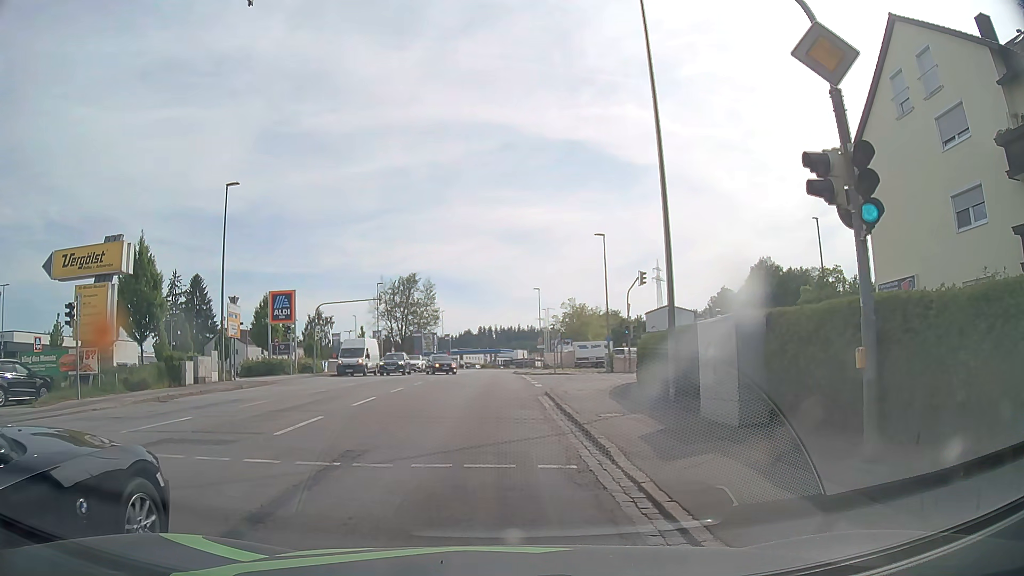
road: tertiary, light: Day
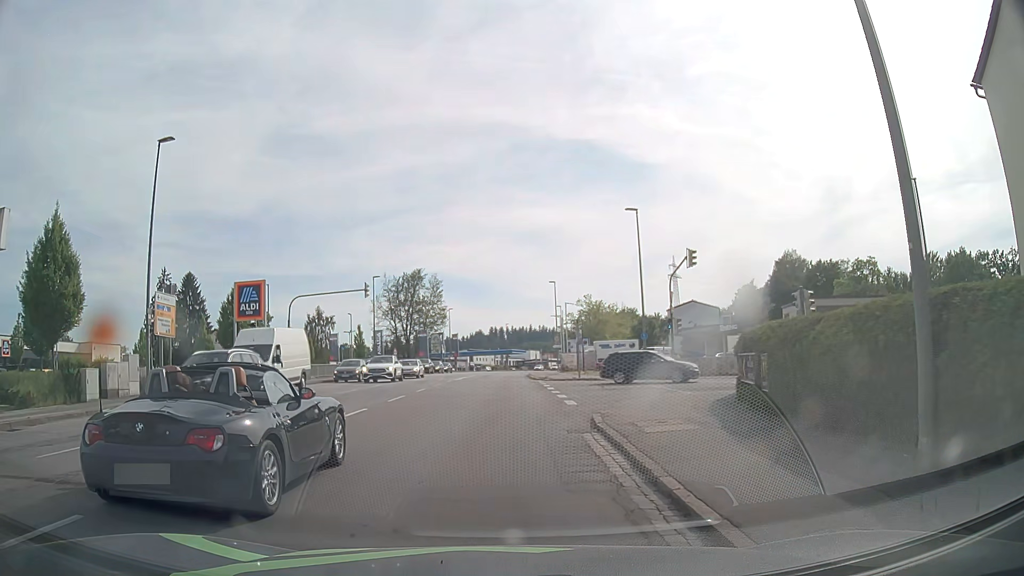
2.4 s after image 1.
(0.0, +9.3) m; 0°
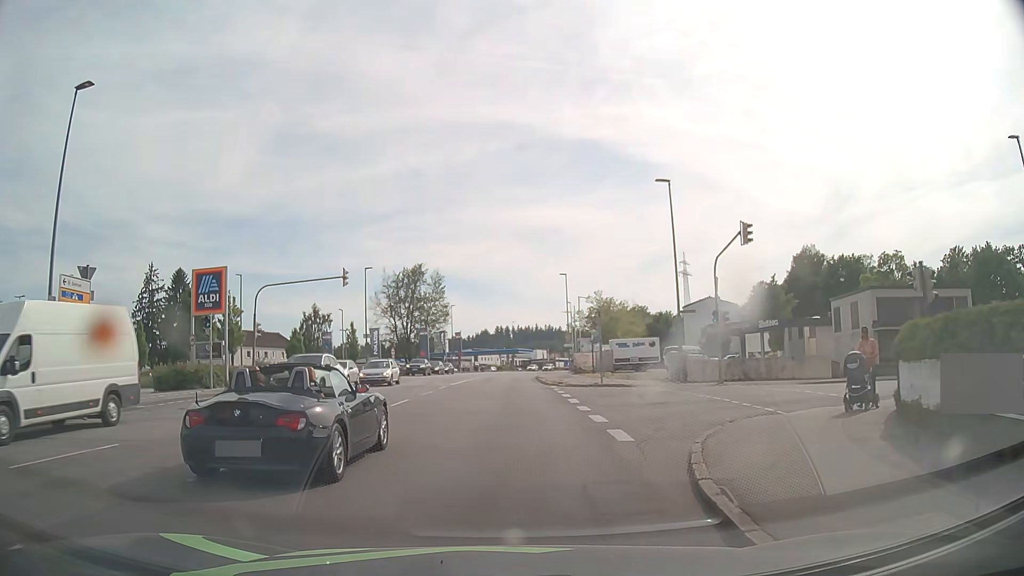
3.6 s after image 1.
(-0.1, +7.2) m; -2°
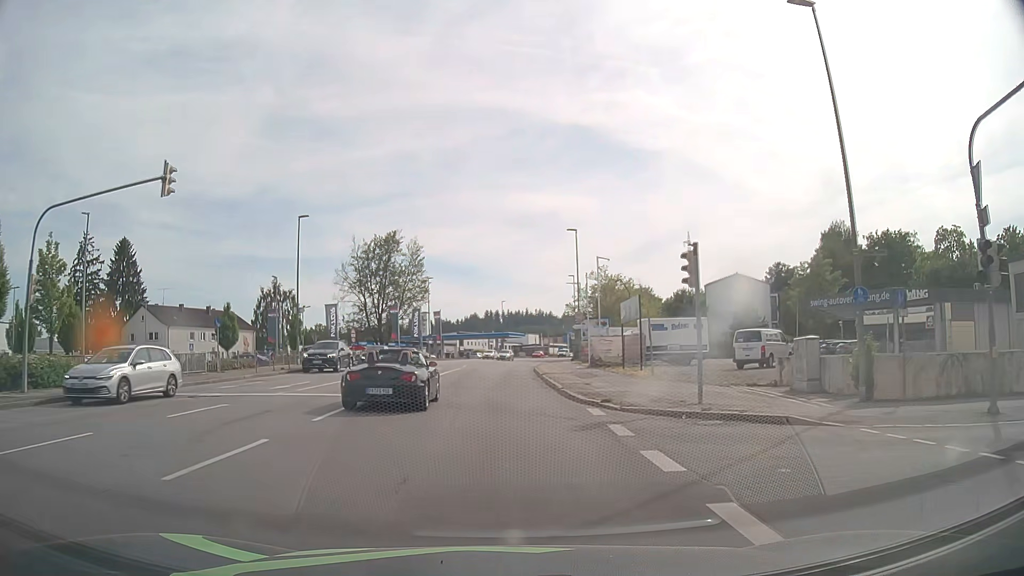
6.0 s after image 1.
(+0.3, +18.8) m; +2°
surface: asphalt
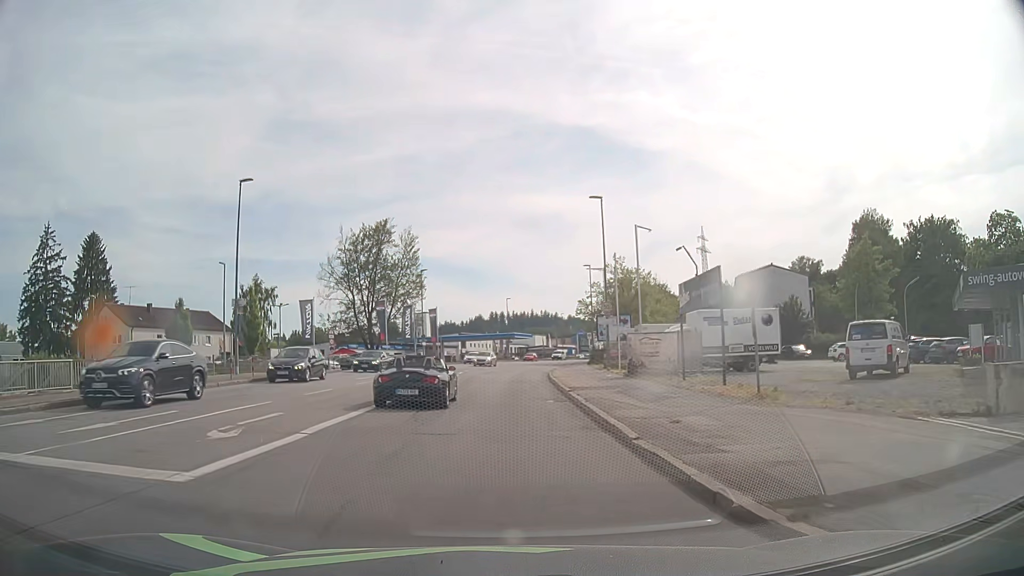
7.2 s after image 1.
(-0.1, +11.7) m; 0°
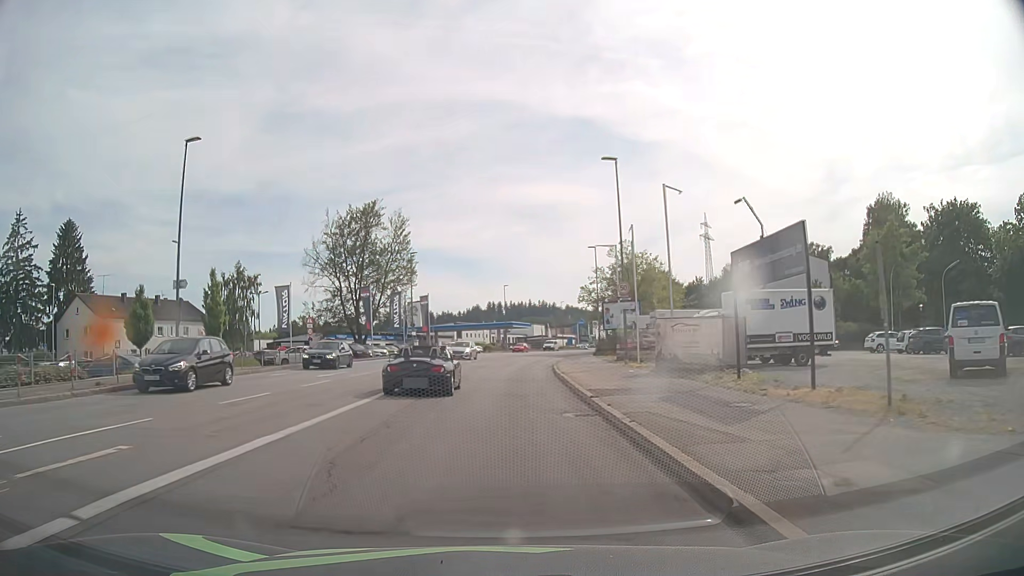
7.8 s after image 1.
(0.0, +6.4) m; 0°
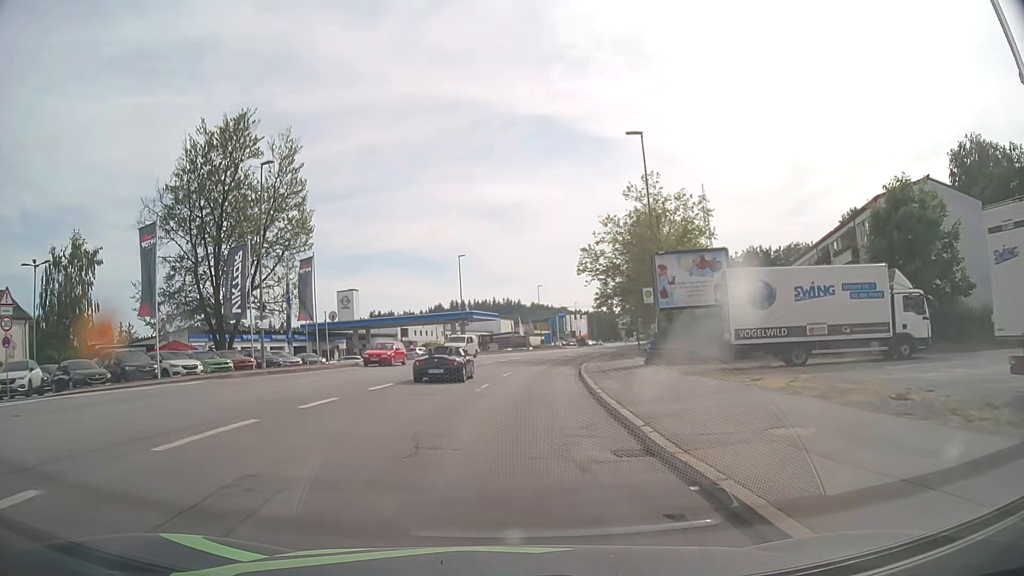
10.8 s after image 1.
(+0.5, +35.4) m; +3°
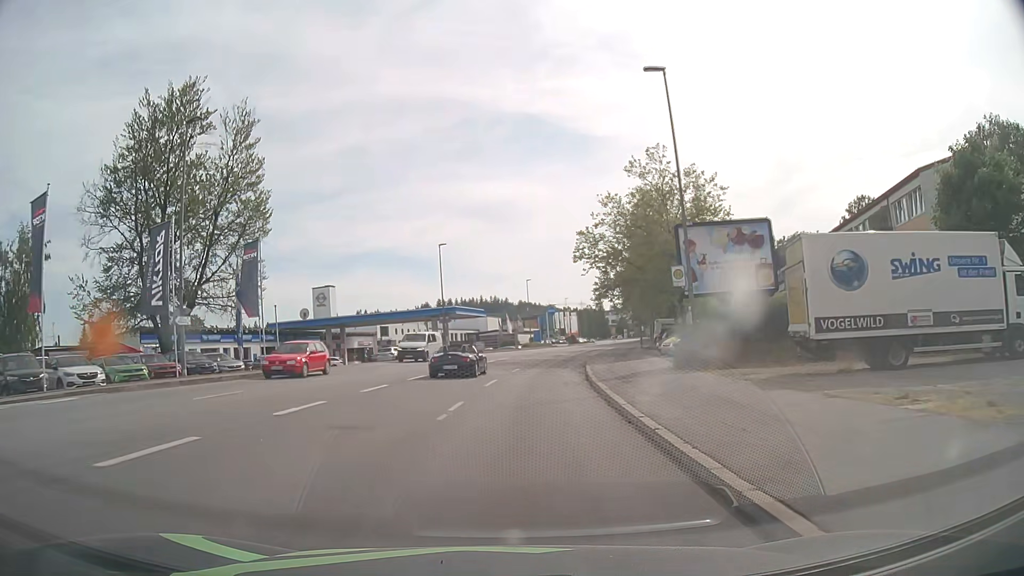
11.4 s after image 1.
(+0.1, +7.3) m; +1°
(0, +10) (0, +20) (+1, +30) (+3, +40) (+4, +50) (+6, +60) (+8, +69) (+10, +79) (+13, +89) (+15, +99) m
